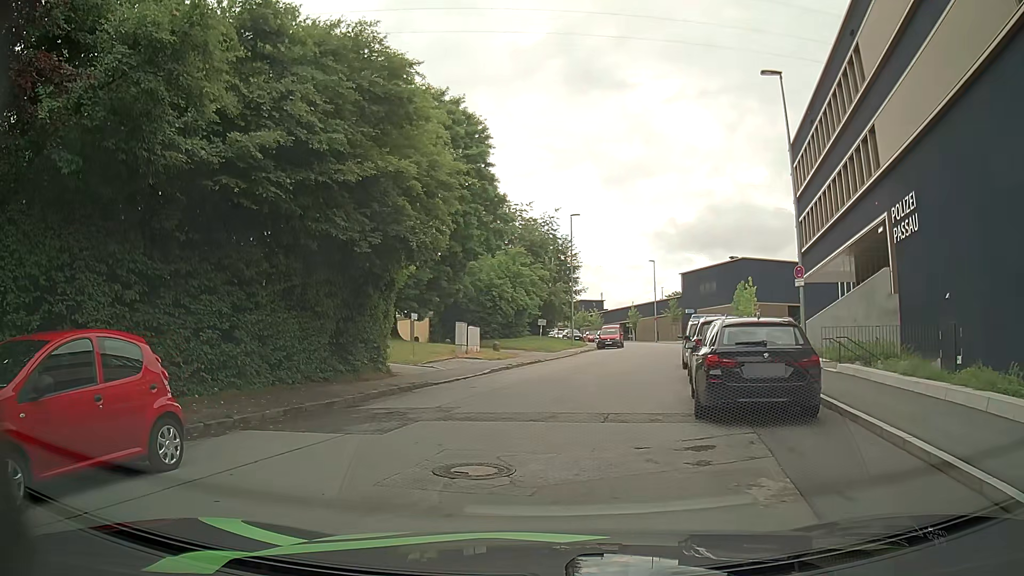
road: residential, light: Day
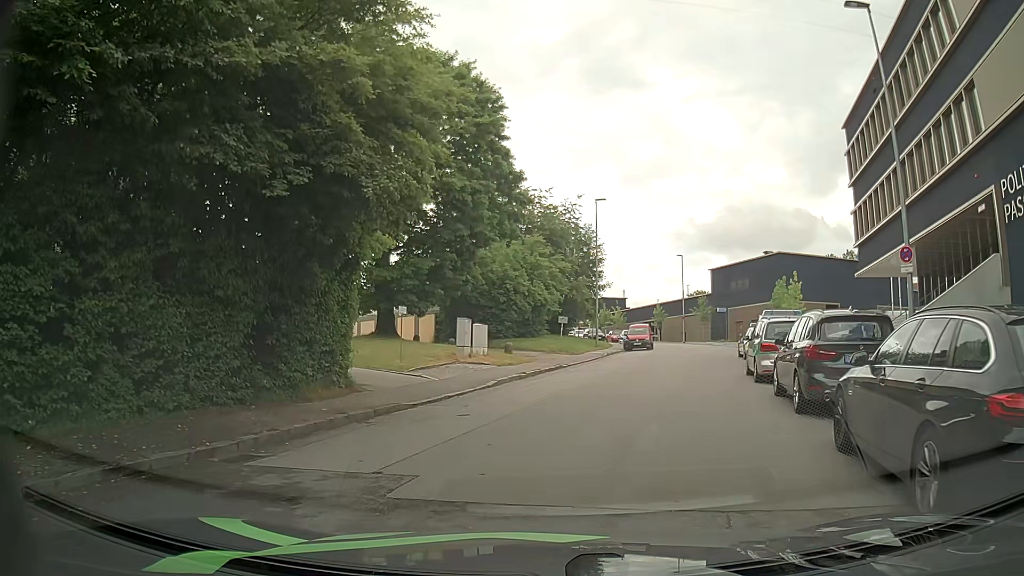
(-0.1, +6.0) m; -2°
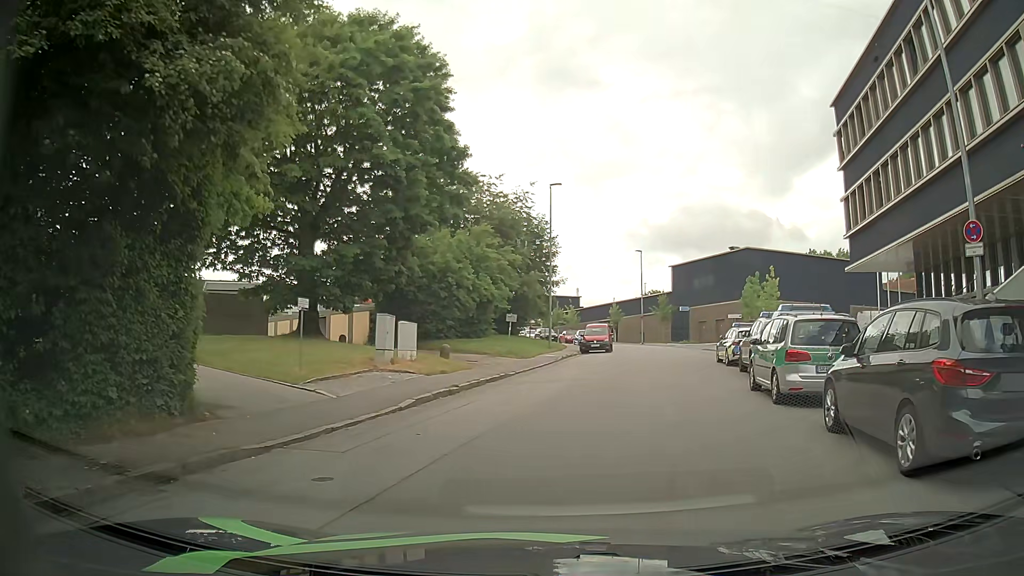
(+0.4, +5.0) m; +6°
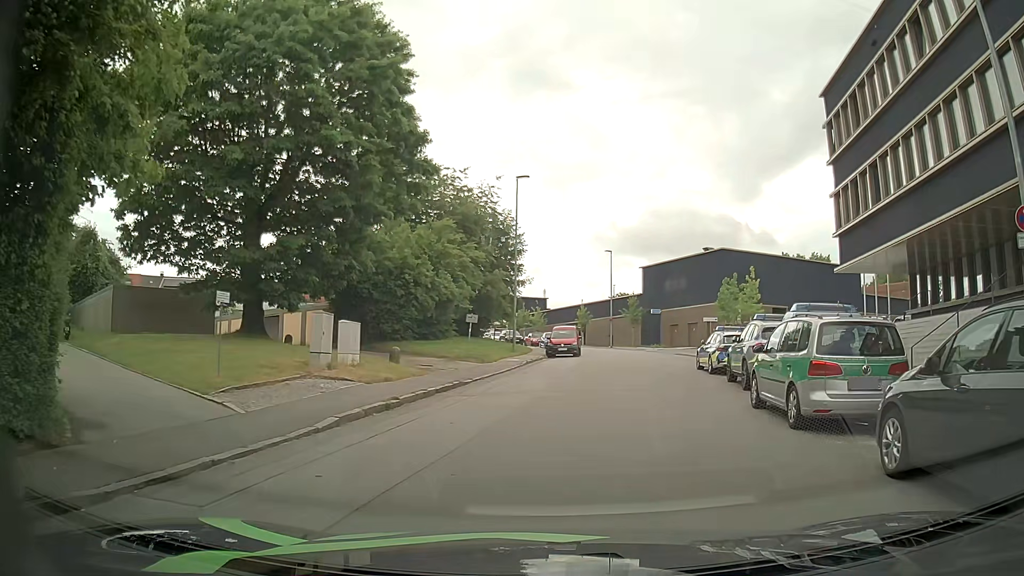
(+0.1, +2.7) m; +3°
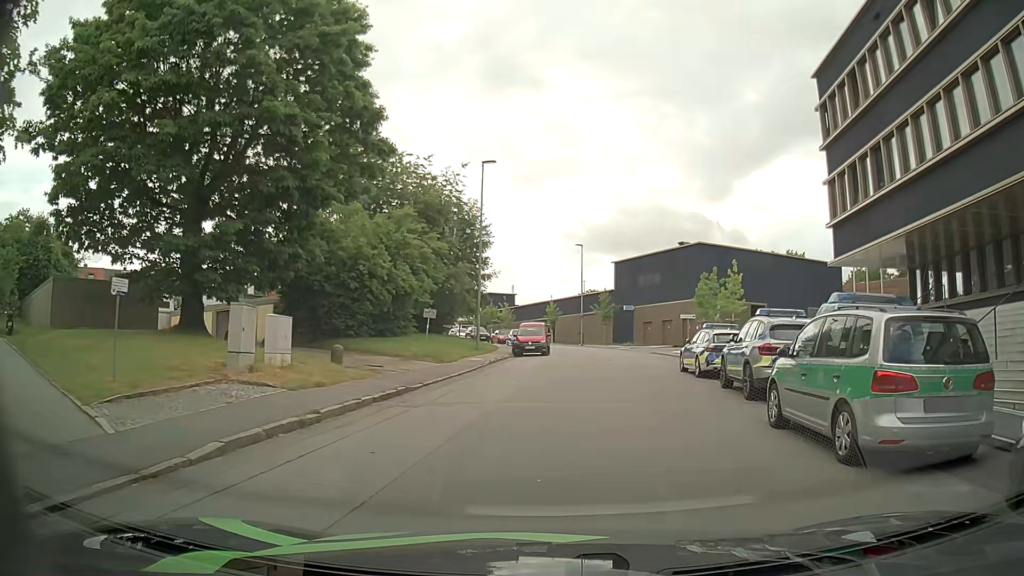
(+0.1, +2.9) m; +4°
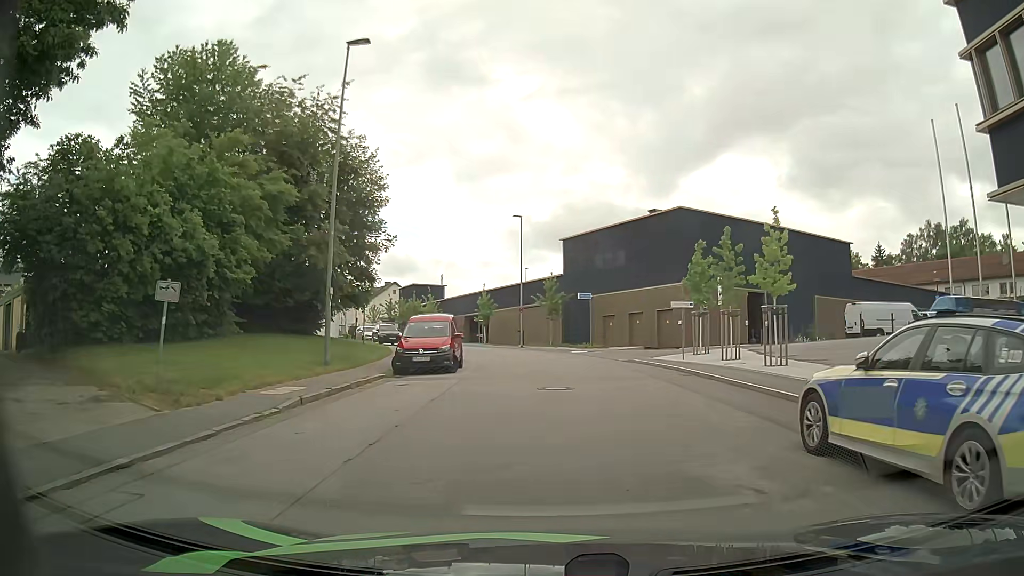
(+0.5, +16.1) m; +4°
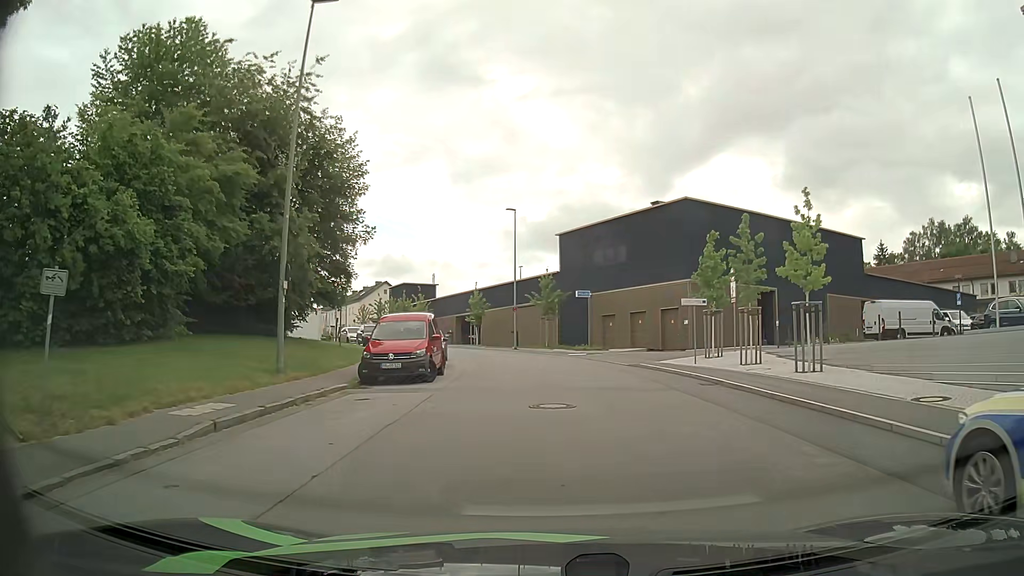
(0.0, +3.3) m; 0°
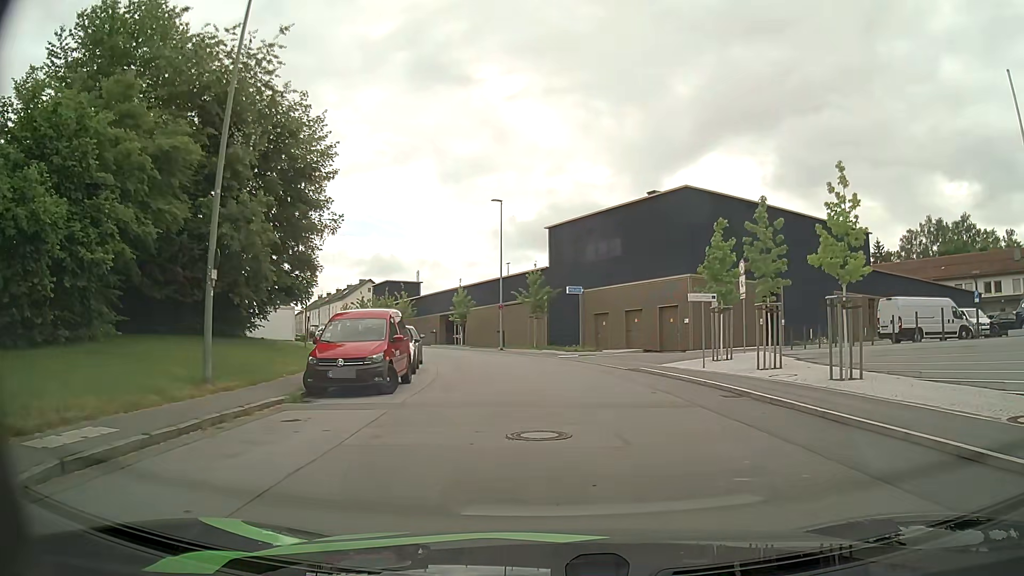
(0.0, +3.3) m; +2°
(0, +10) (0, +20) (-1, +30) (-4, +39) (-9, +48) (-14, +57) (-20, +65) (-26, +73) (-31, +81) (-37, +89) m
